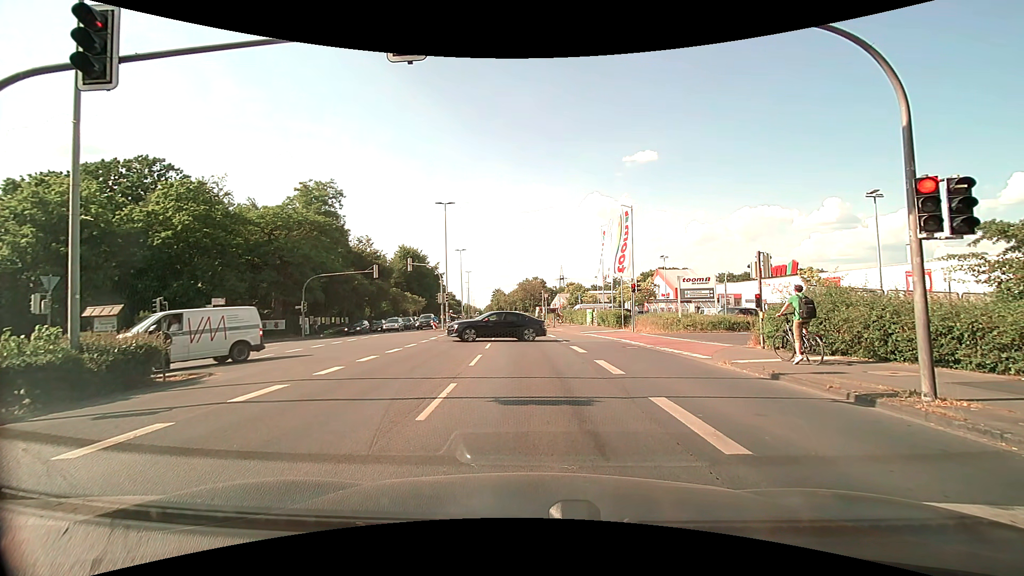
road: primary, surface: asphalt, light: Day
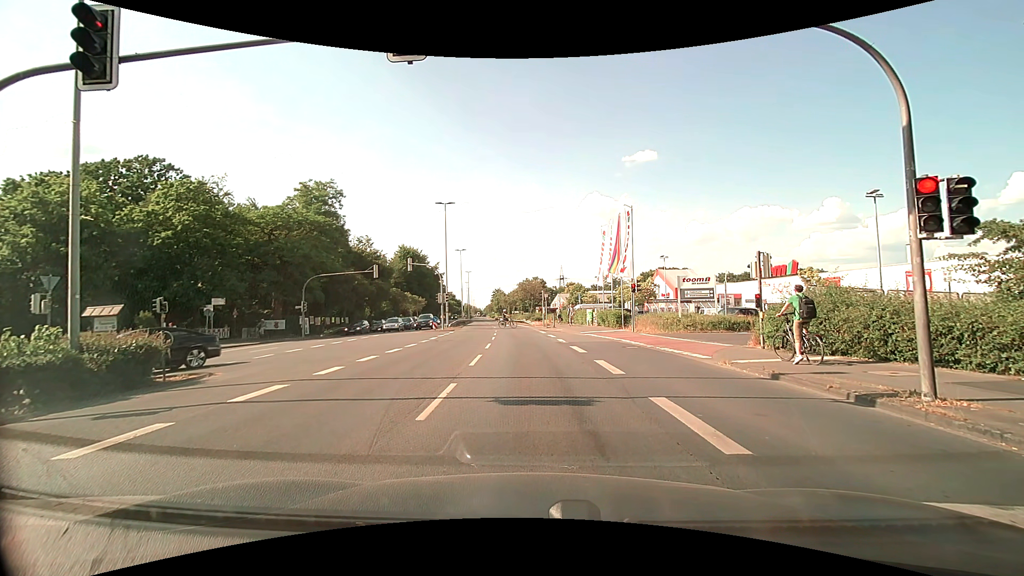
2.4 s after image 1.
(0.0, 0.0) m; 0°
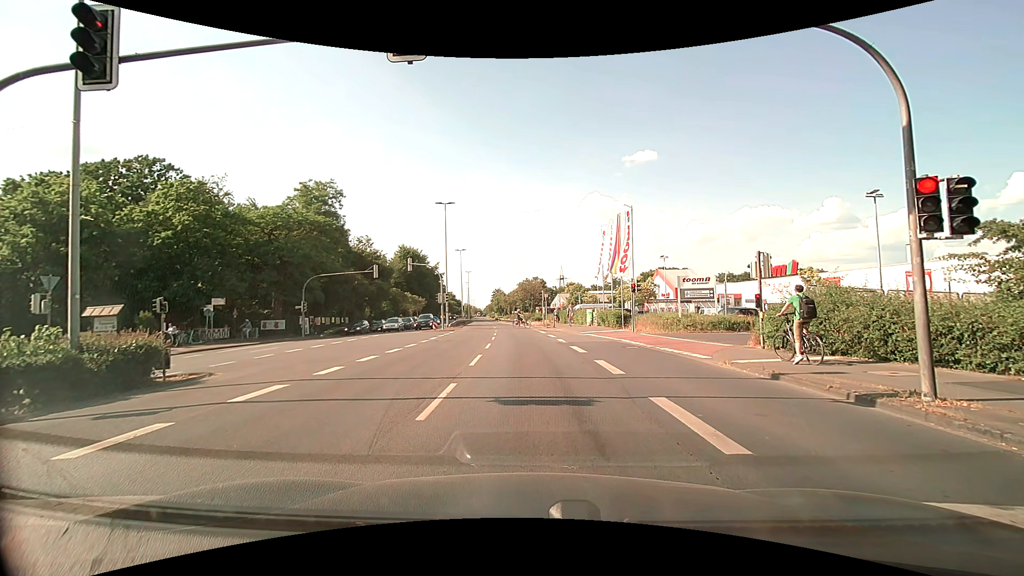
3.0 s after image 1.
(0.0, 0.0) m; 0°
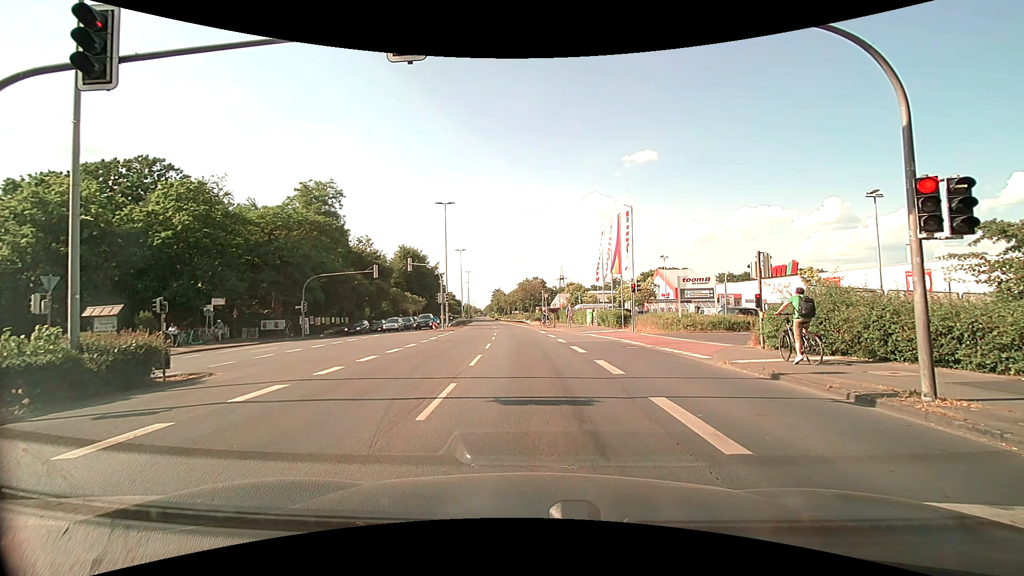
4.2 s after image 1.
(0.0, 0.0) m; 0°
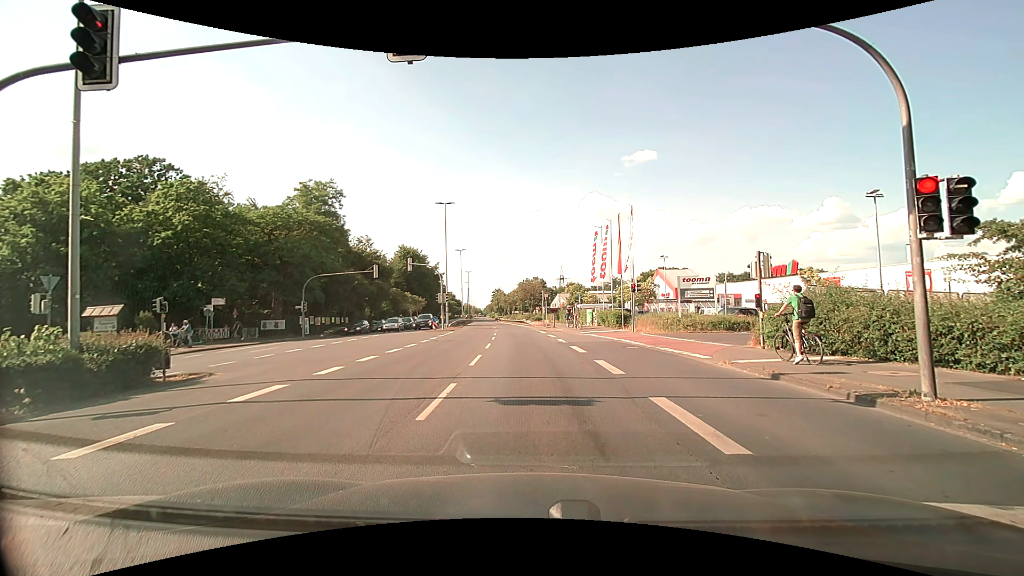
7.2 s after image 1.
(0.0, 0.0) m; 0°
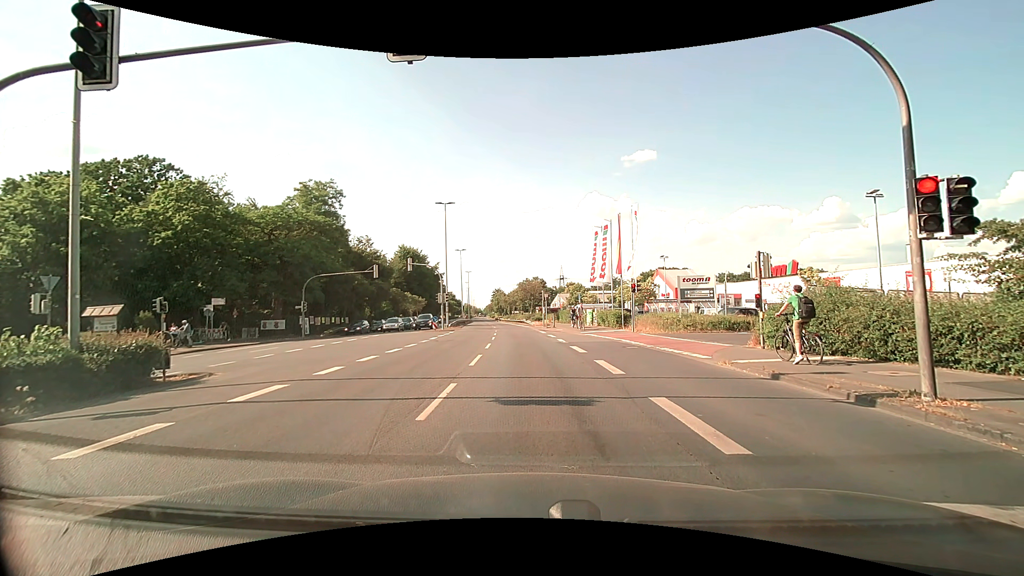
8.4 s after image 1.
(0.0, 0.0) m; 0°
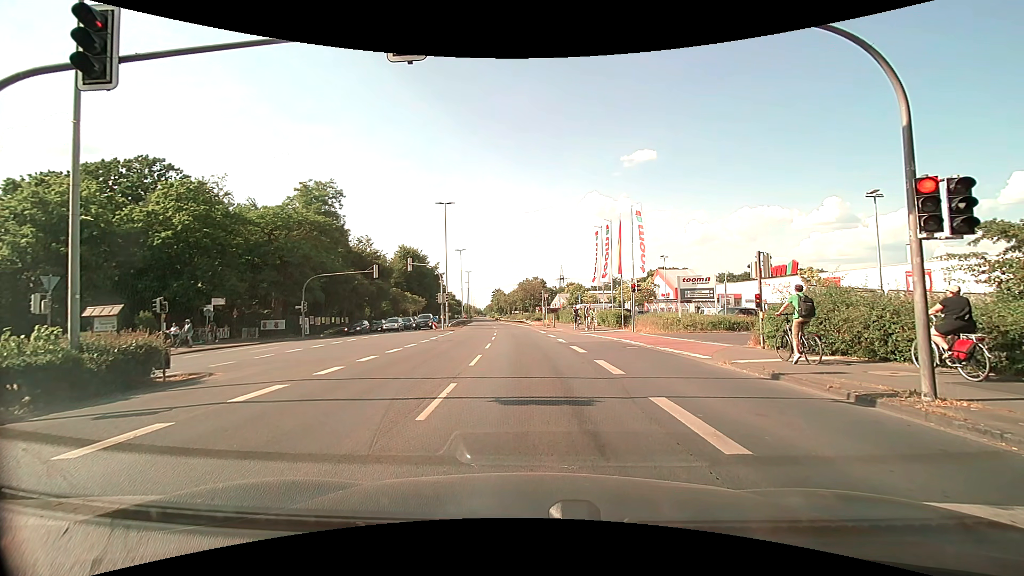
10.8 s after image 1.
(0.0, 0.0) m; 0°
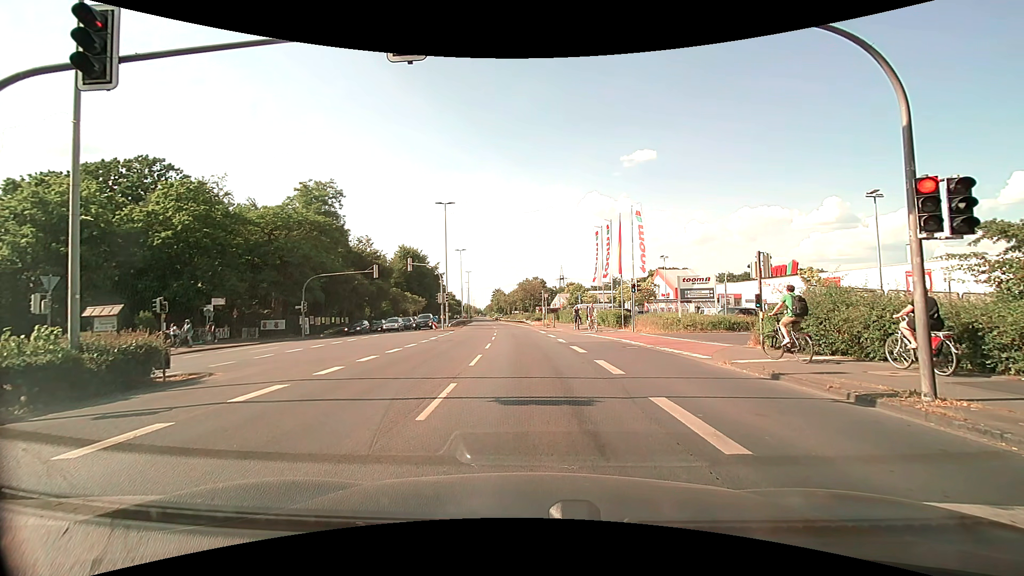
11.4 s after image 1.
(0.0, 0.0) m; 0°
(0, +10) (0, +20) (-1, +30) (-2, +40) (-3, +50) (-4, +60) (-5, +70) (-6, +80) (-7, +90) (-8, +100) m
